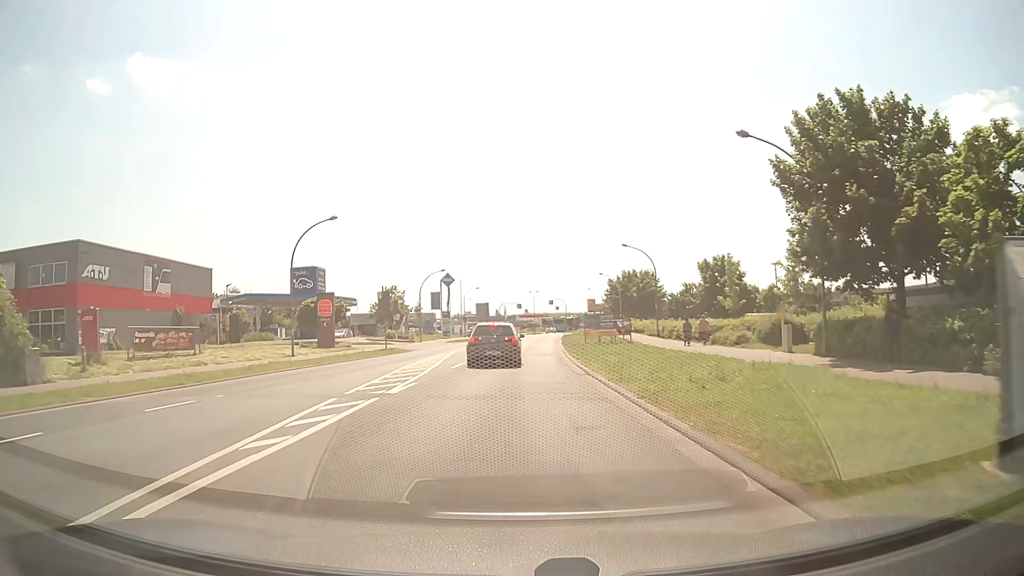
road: tertiary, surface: asphalt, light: Day
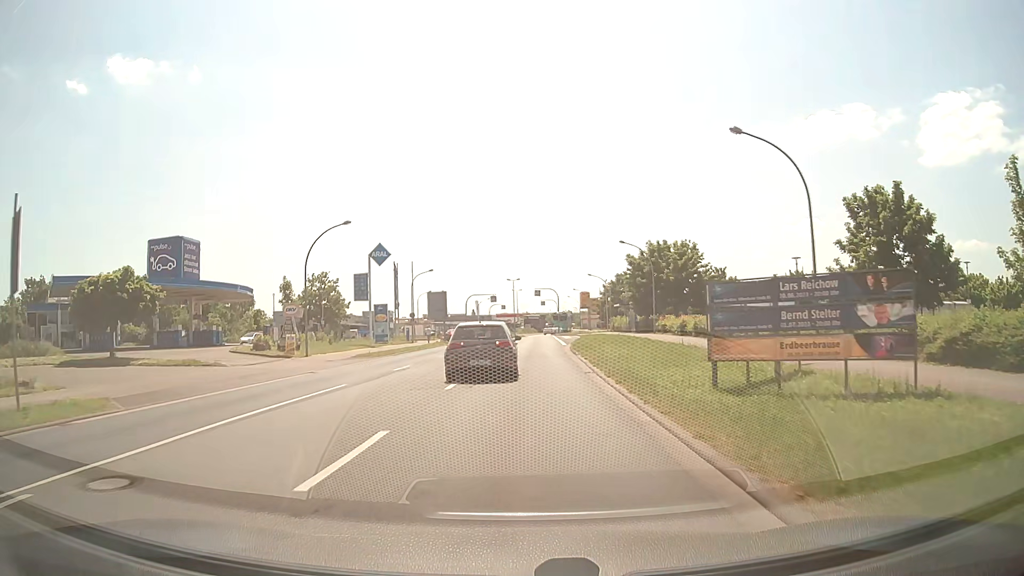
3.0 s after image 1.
(+0.4, +33.9) m; +2°
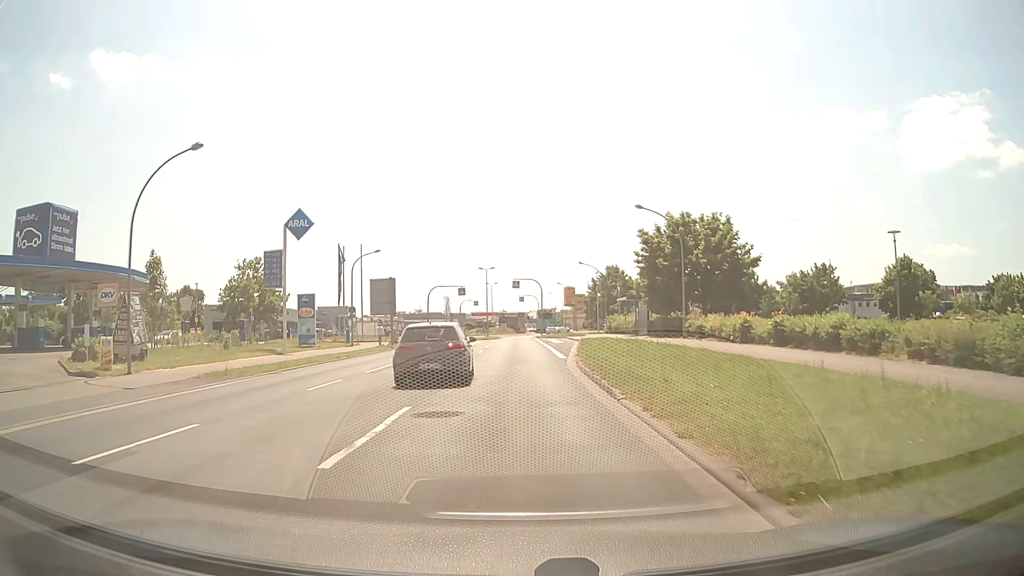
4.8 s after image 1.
(+0.2, +17.2) m; +2°
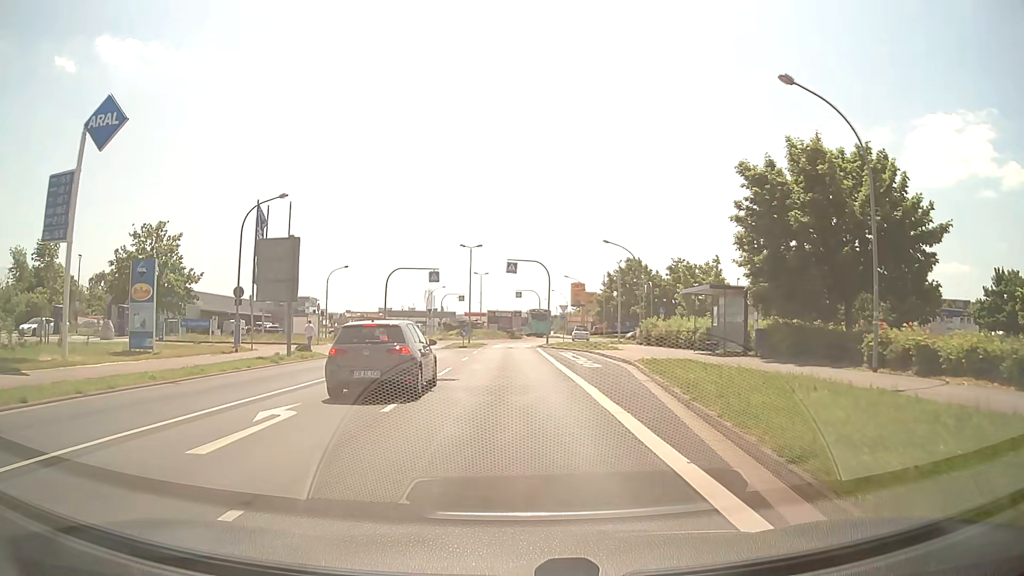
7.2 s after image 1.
(0.0, +22.7) m; +1°
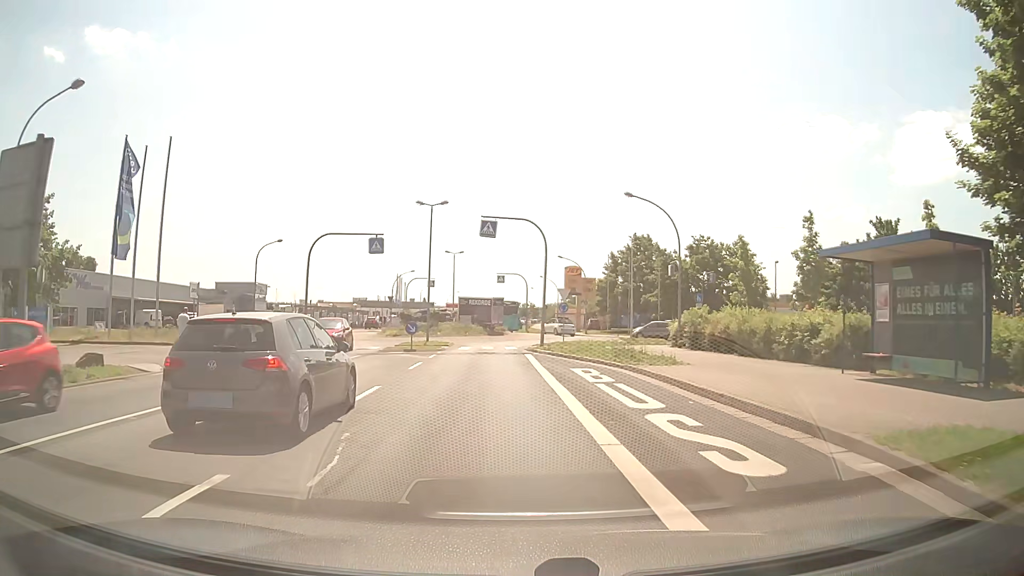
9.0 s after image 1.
(+0.1, +16.7) m; +1°
(0, +10) (-1, +20) (-1, +30) (-1, +40) (+5, +48) (+14, +51) (+24, +52) (+34, +52) (+44, +53) (+54, +53) m
